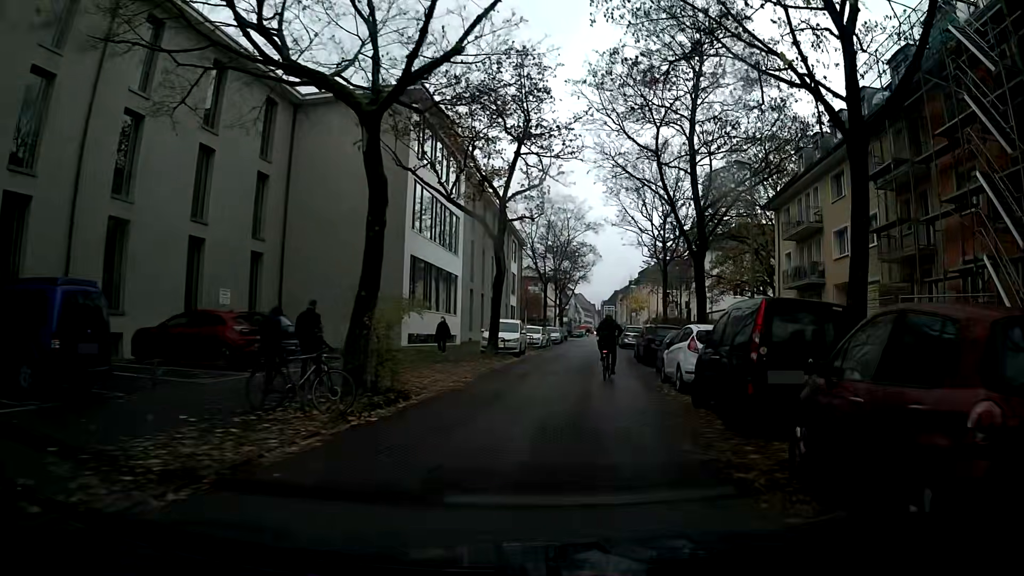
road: residential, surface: asphalt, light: Day
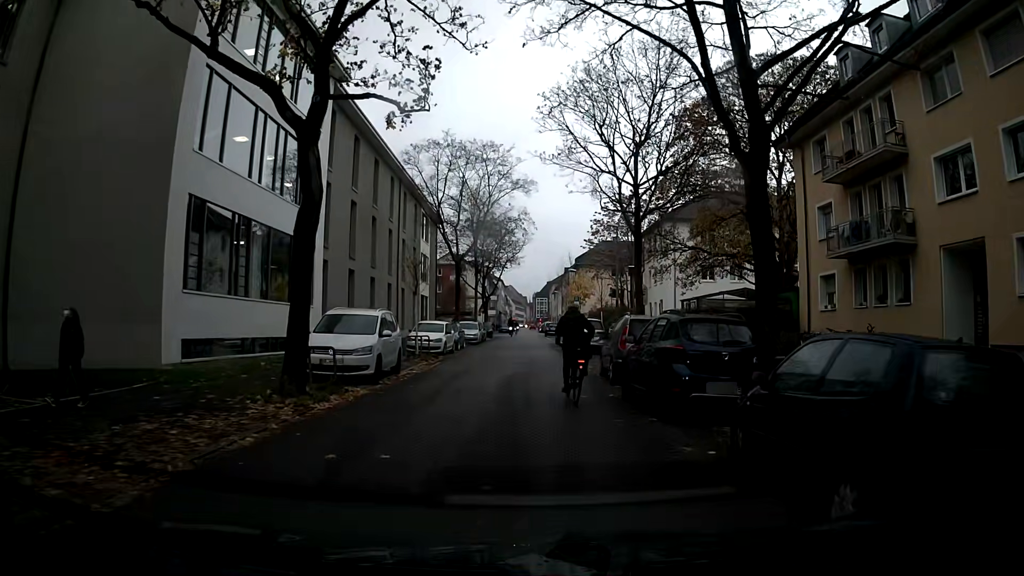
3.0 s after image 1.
(+1.0, +15.4) m; +6°
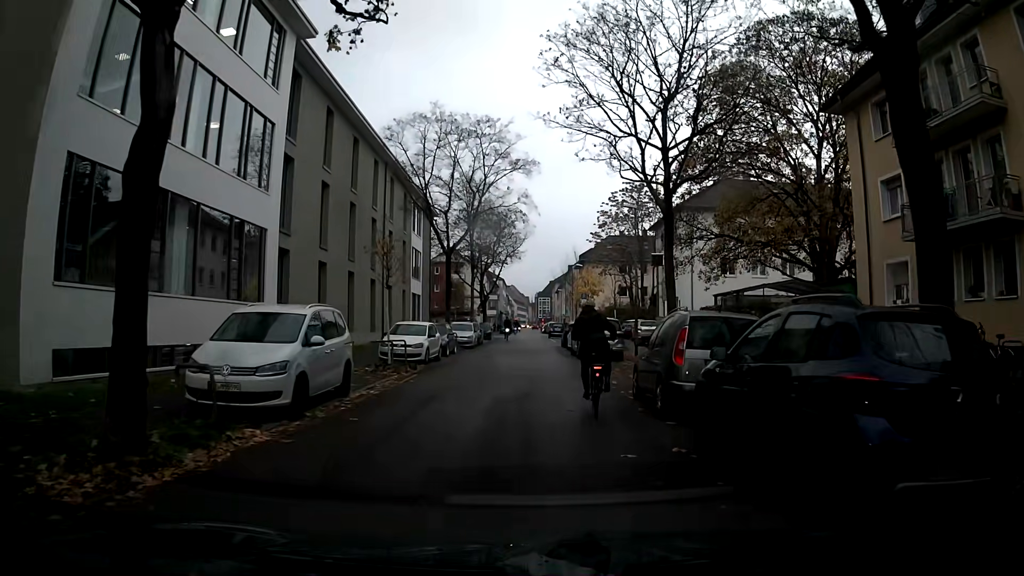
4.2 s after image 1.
(-0.1, +5.5) m; -2°
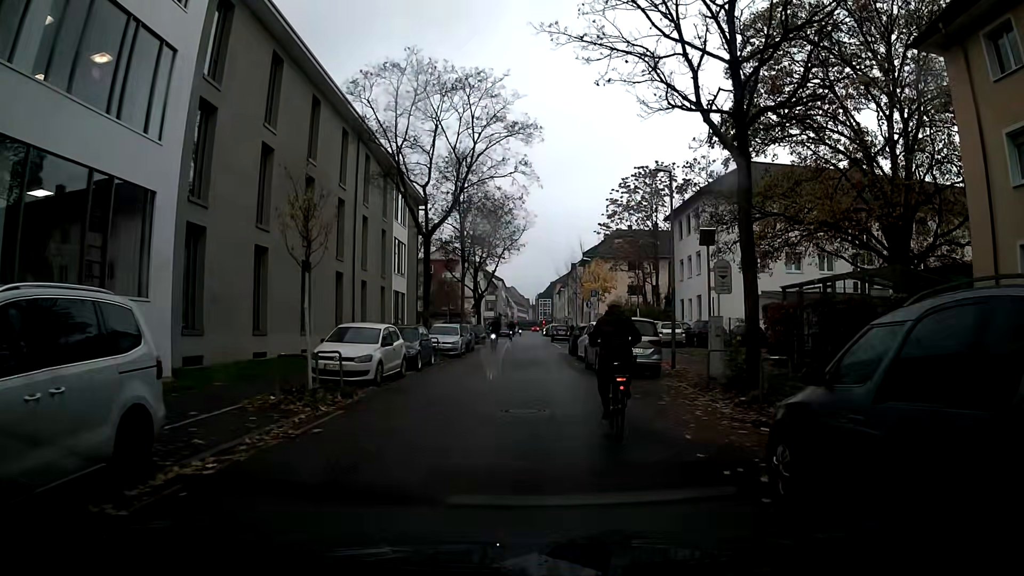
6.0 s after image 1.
(+0.2, +7.4) m; +2°
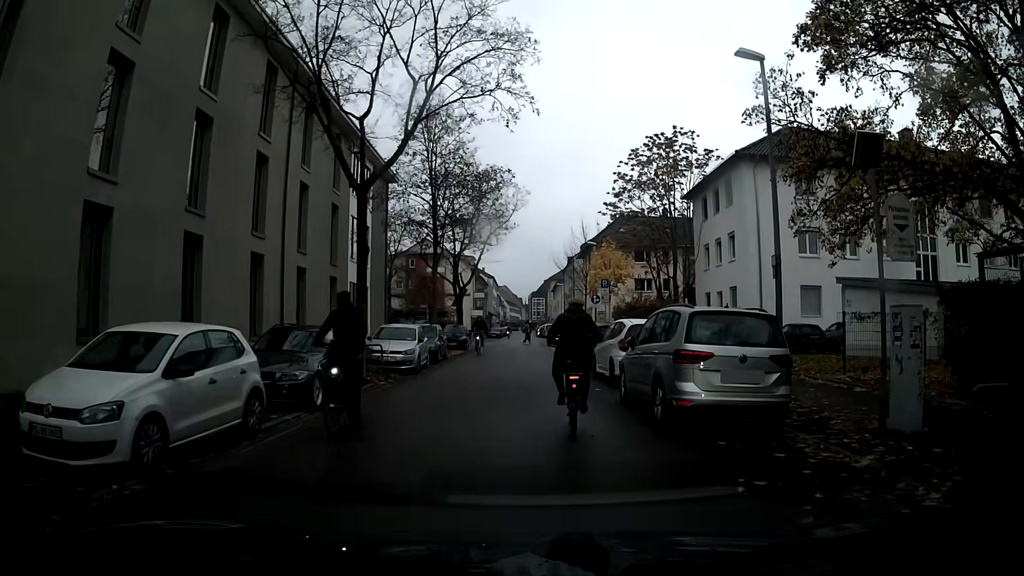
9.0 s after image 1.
(+0.1, +9.7) m; +1°
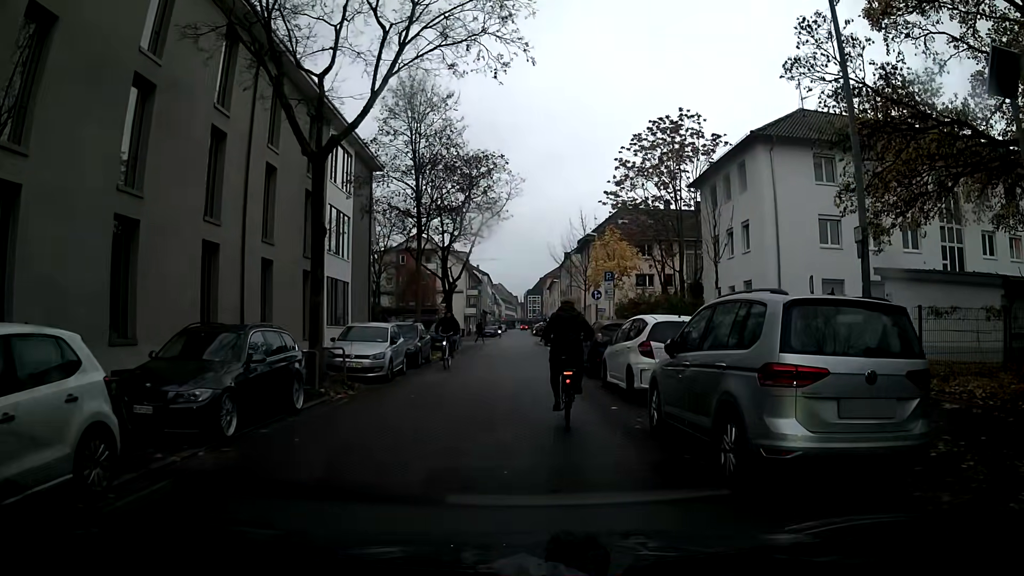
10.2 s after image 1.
(0.0, +3.5) m; -2°
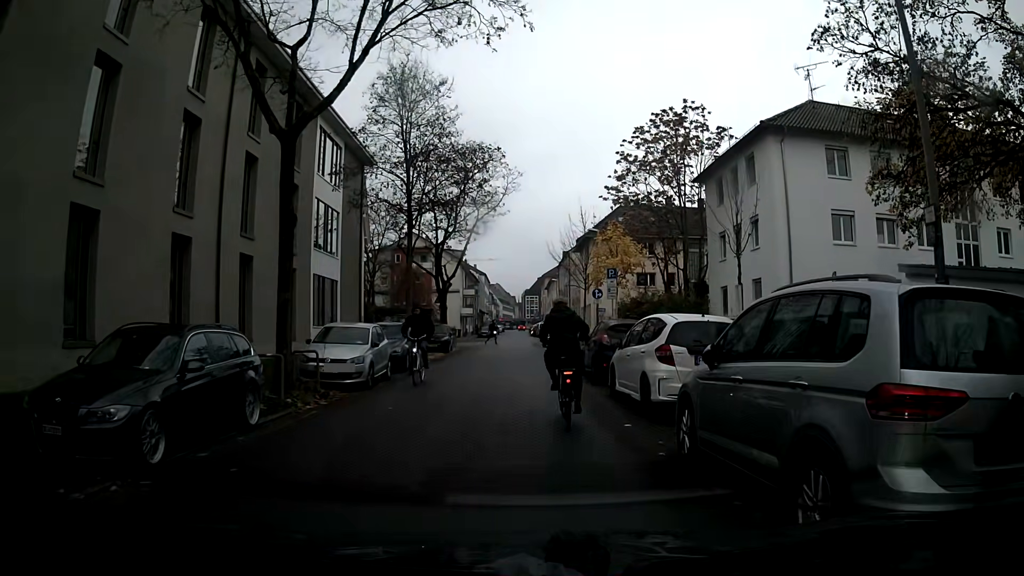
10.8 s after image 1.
(0.0, +1.8) m; 0°
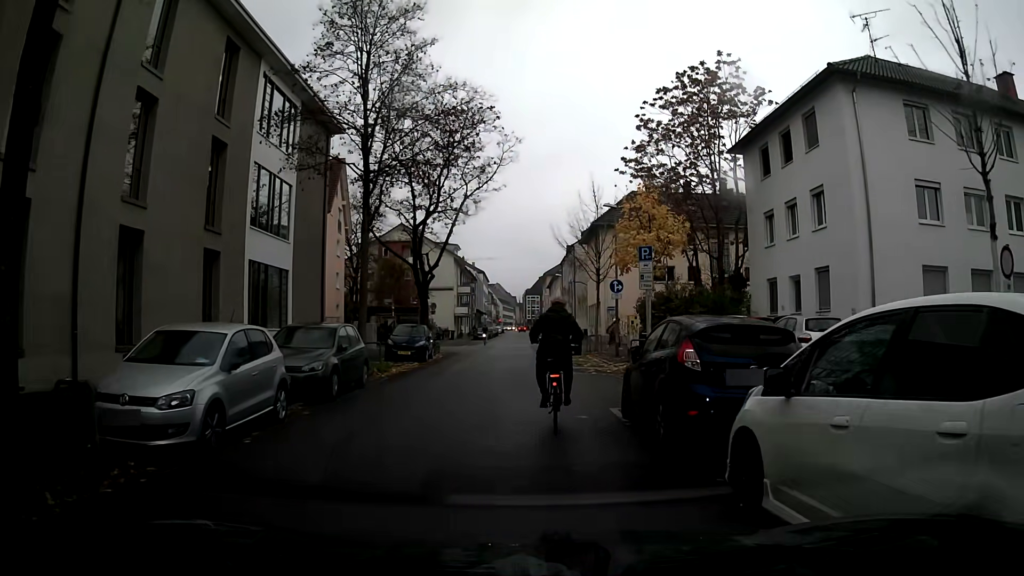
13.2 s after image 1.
(+0.1, +7.9) m; +1°
